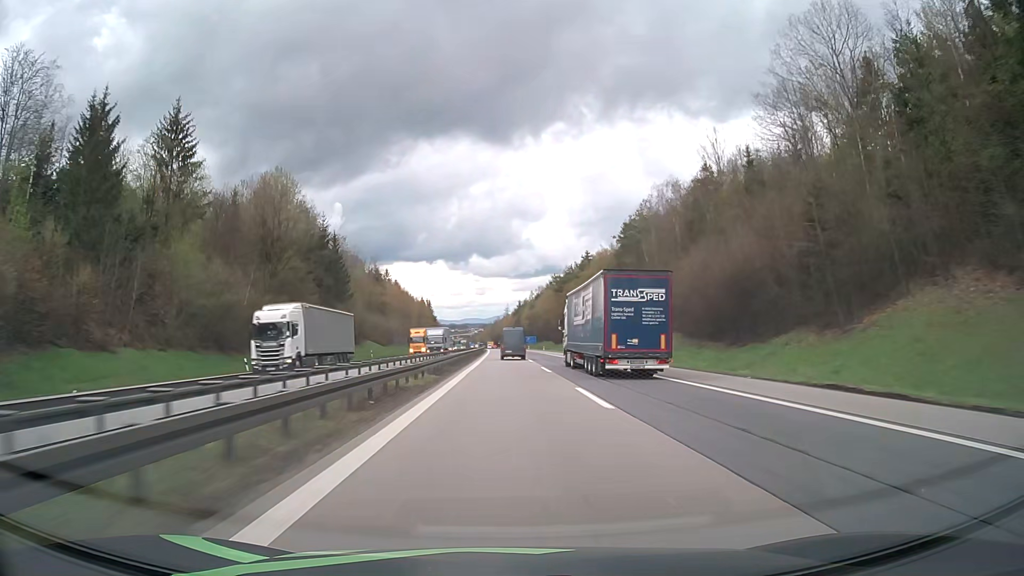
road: motorway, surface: asphalt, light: Day
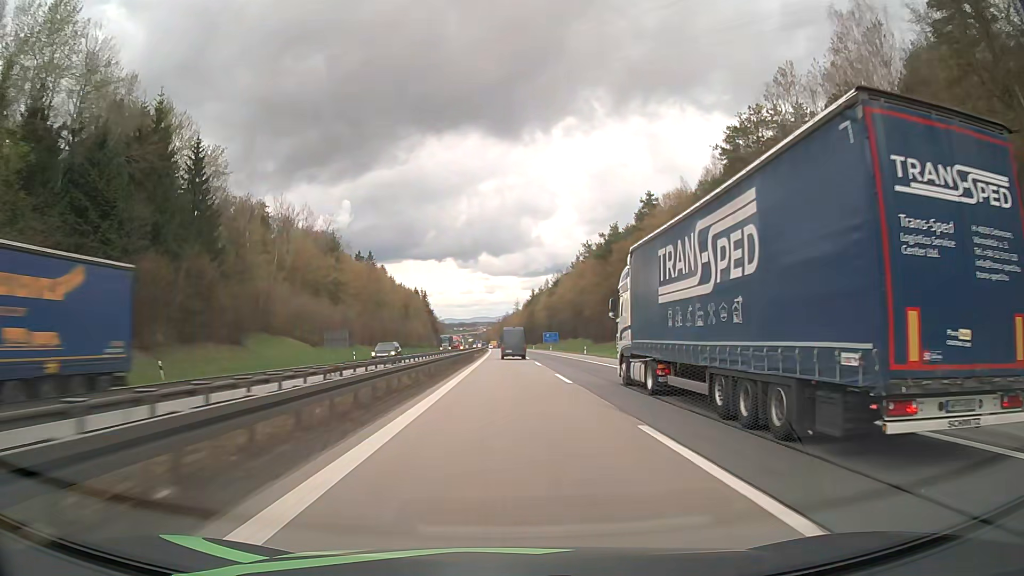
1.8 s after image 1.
(-0.3, +63.1) m; -1°
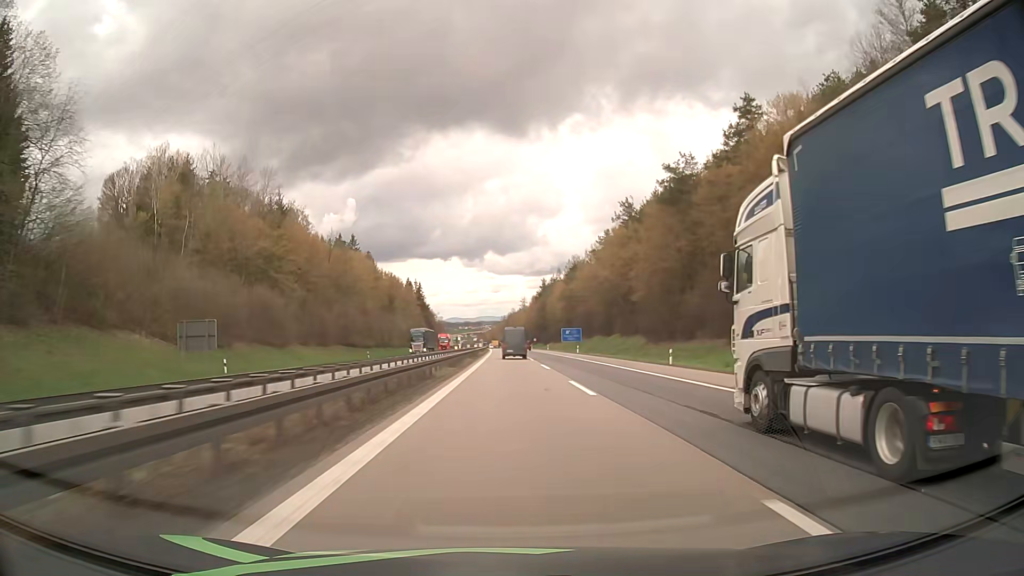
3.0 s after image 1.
(-0.2, +41.2) m; 0°
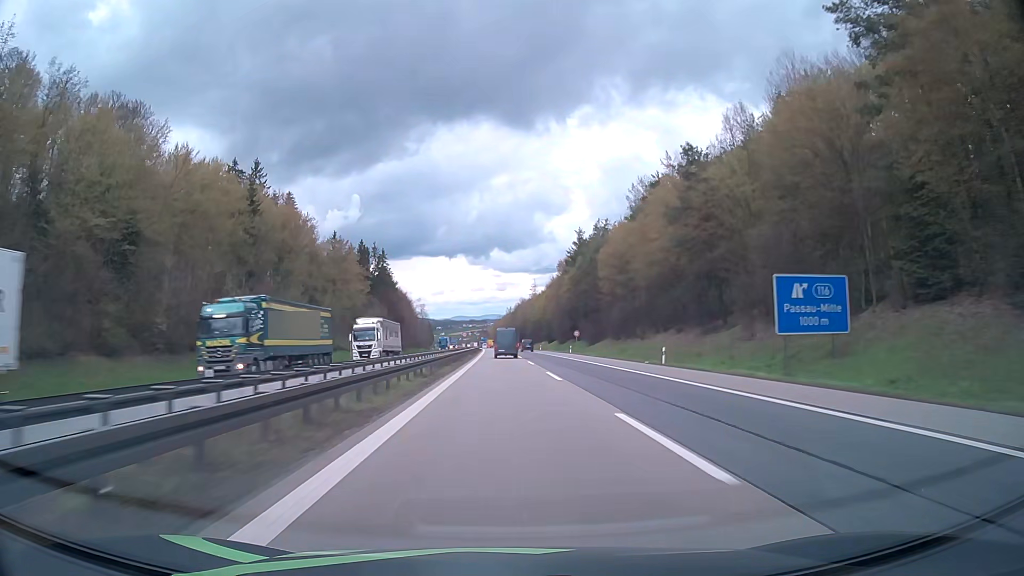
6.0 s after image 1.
(-0.9, +100.2) m; -1°
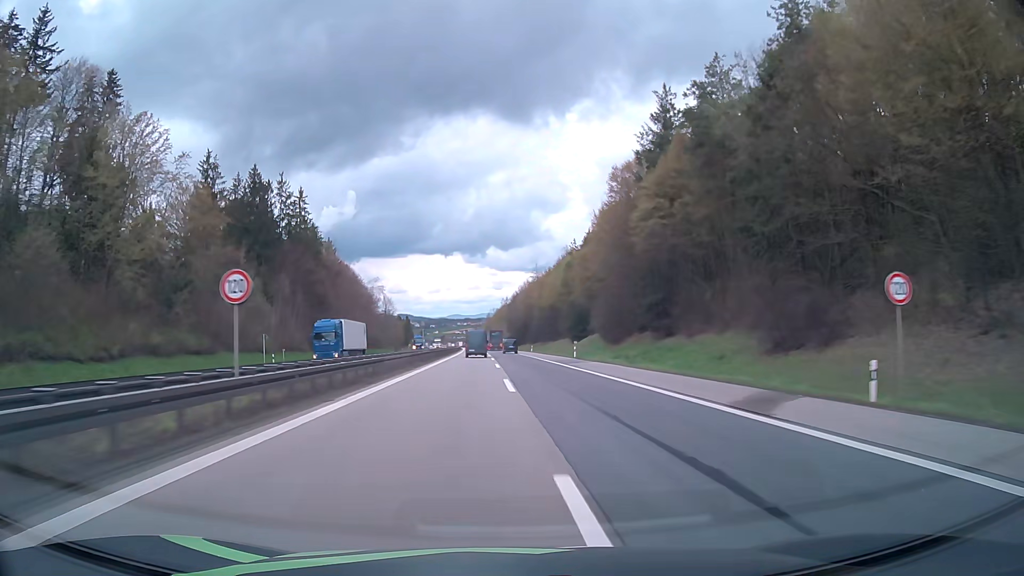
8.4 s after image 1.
(+0.5, +77.4) m; +1°
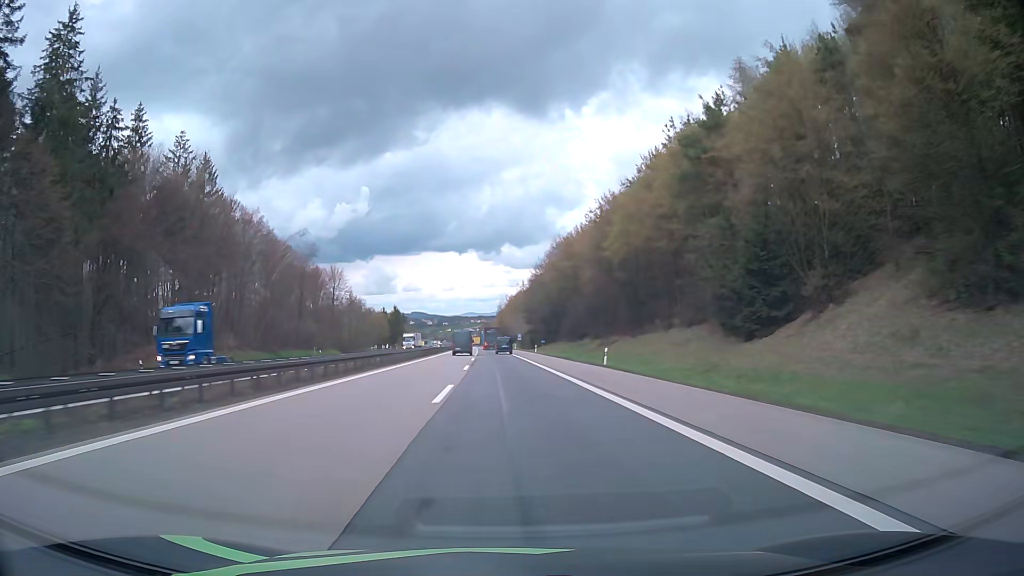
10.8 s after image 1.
(-0.5, +75.2) m; -1°
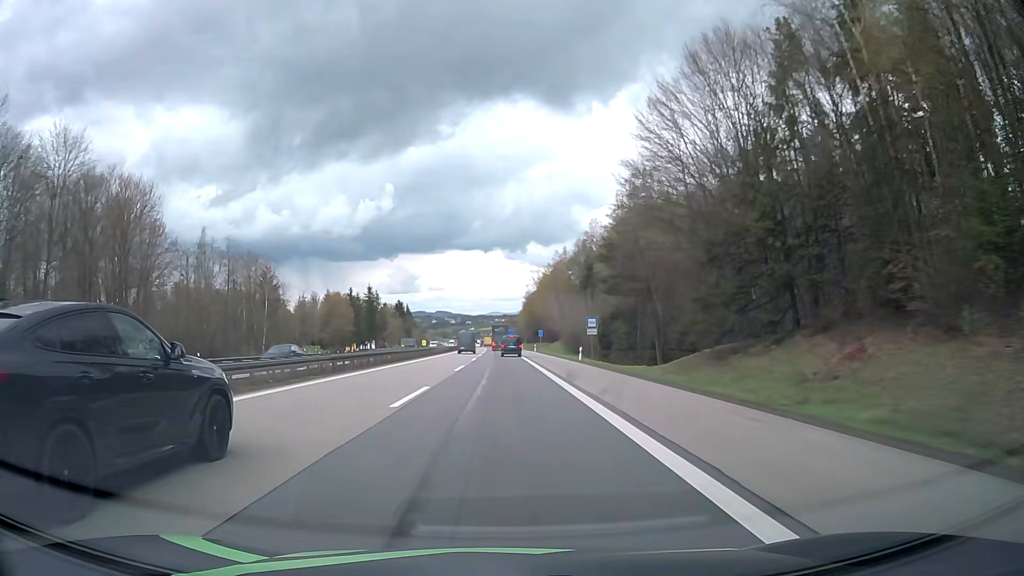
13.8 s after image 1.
(-1.8, +91.2) m; -2°
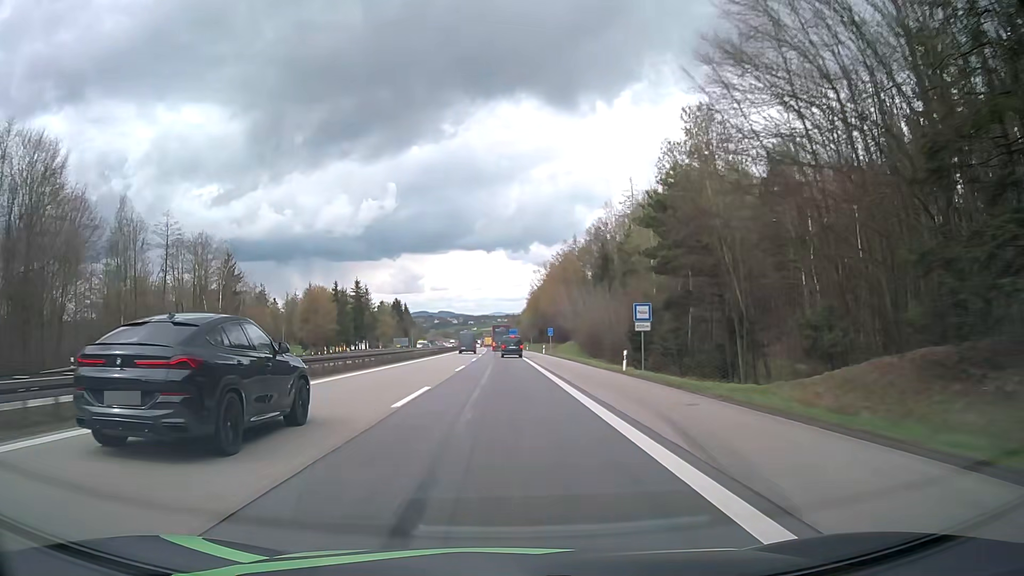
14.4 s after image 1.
(0.0, +17.9) m; 0°
(0, +10) (0, +20) (0, +30) (0, +40) (0, +50) (0, +60) (0, +70) (0, +80) (-1, +90) (-1, +100) m
